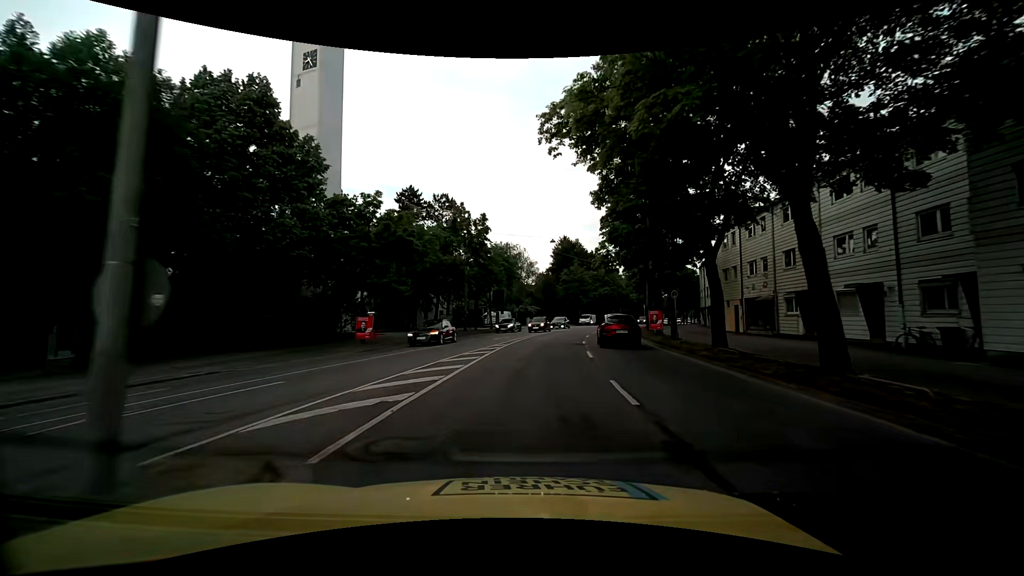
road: primary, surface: asphalt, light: Day
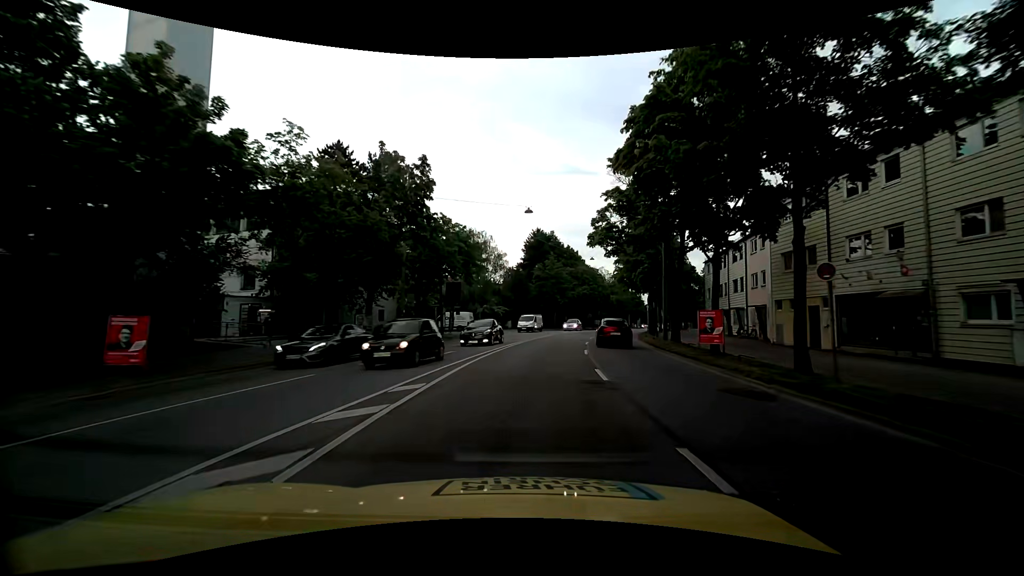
(+0.5, +14.8) m; +4°
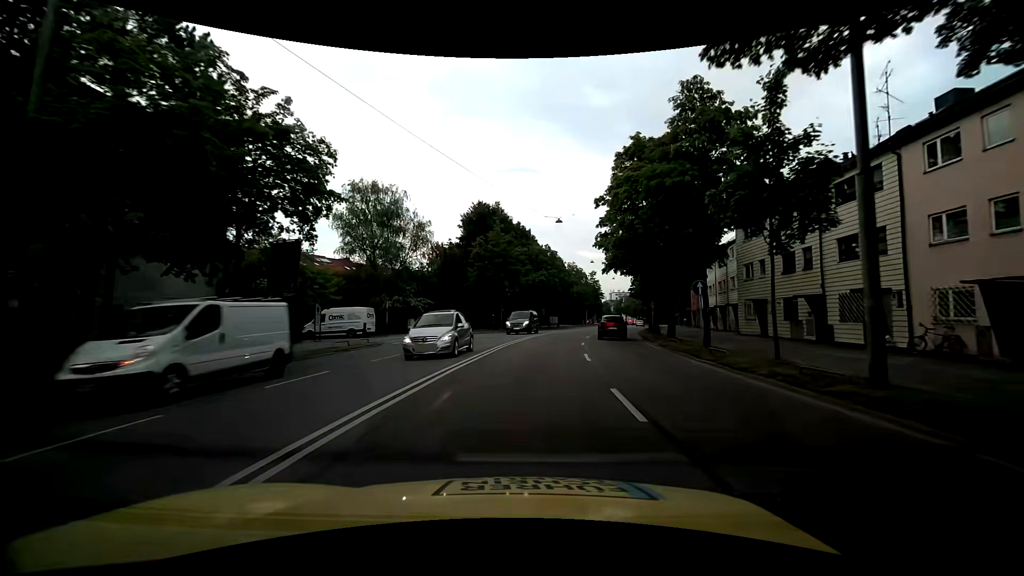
(+1.3, +23.0) m; +6°
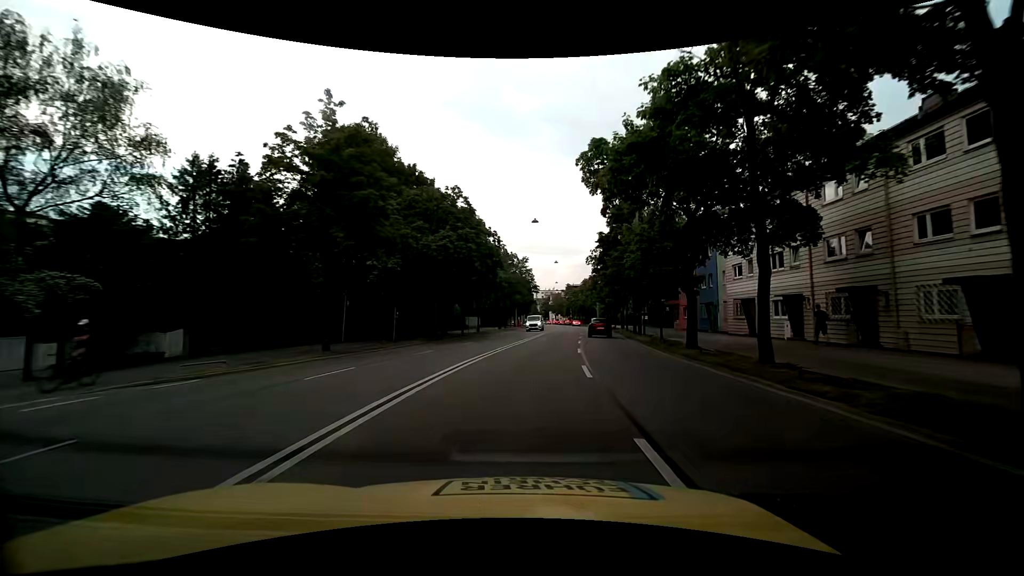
(+2.5, +30.8) m; +9°
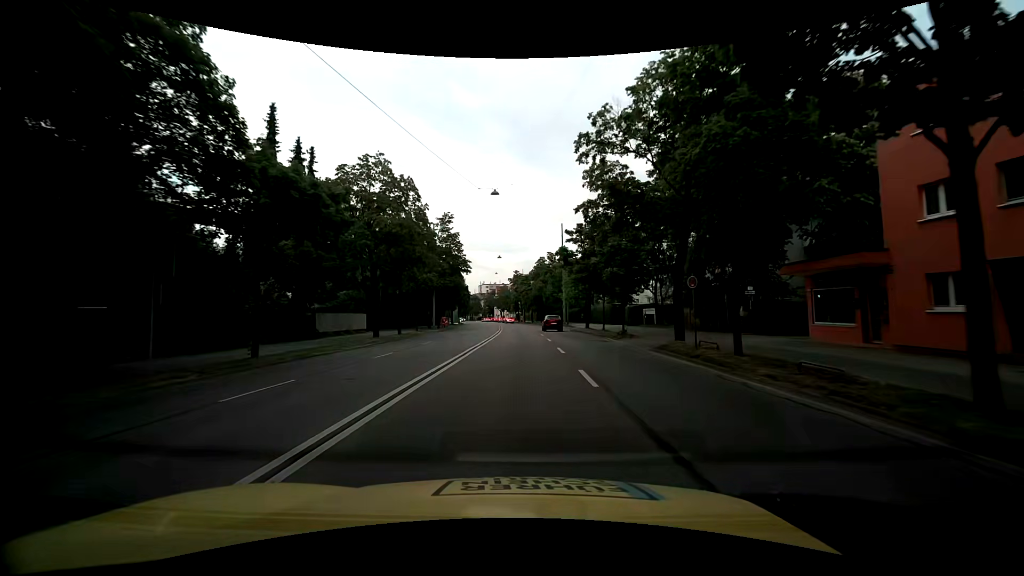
(+3.2, +38.1) m; +7°
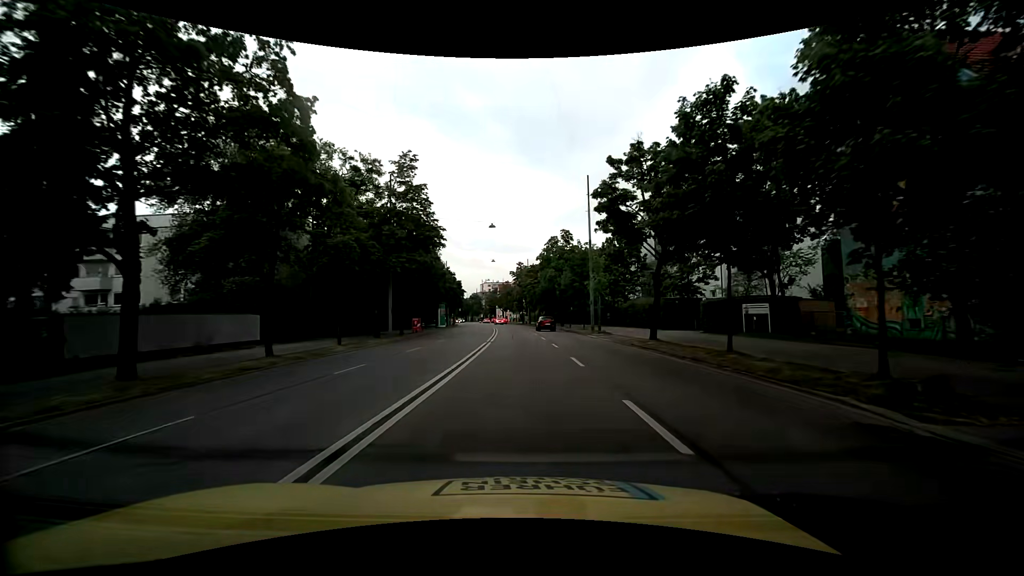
(-0.1, +22.3) m; 0°
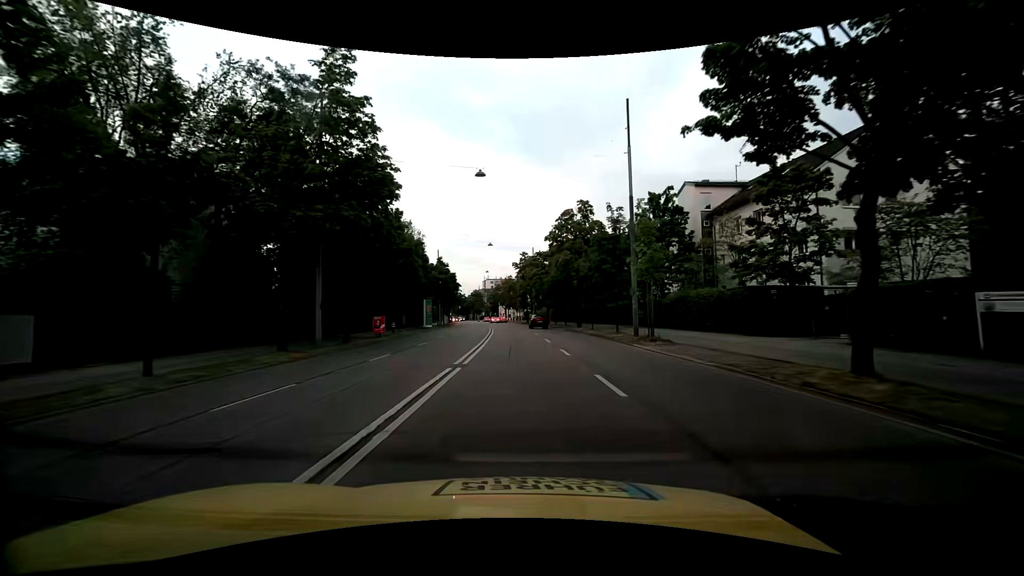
(-0.1, +14.7) m; -1°
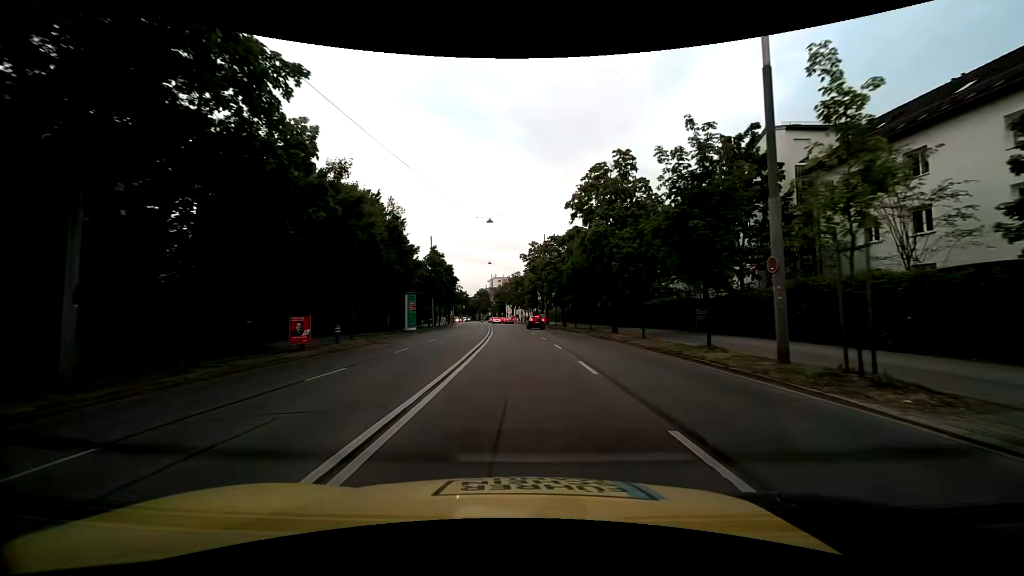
(-0.1, +14.4) m; 0°
(0, +10) (-1, +20) (-1, +30) (-2, +40) (-2, +50) (-3, +60) (-4, +70) (-5, +80) (-6, +90) (-7, +100) m
